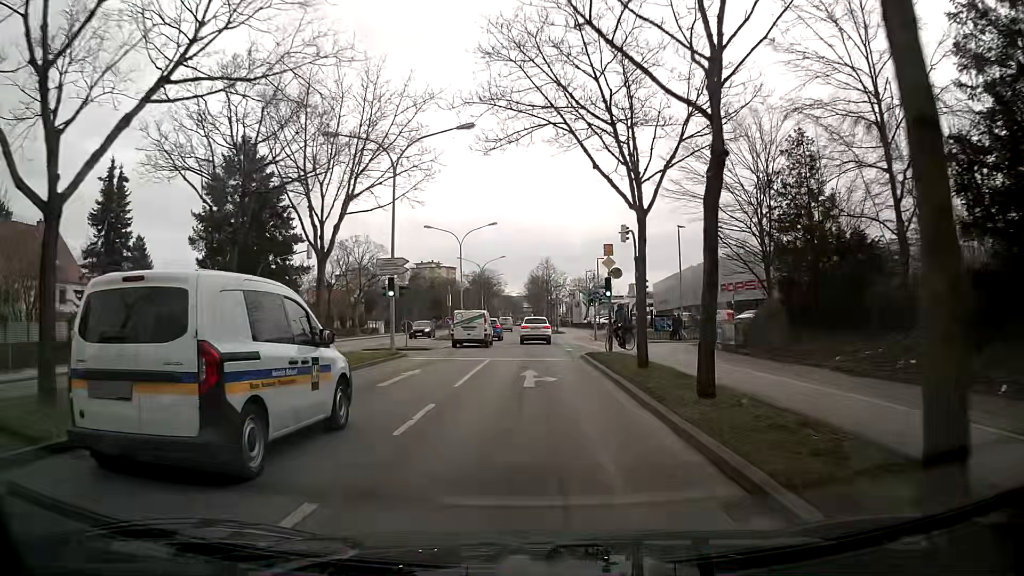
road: primary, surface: asphalt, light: Day
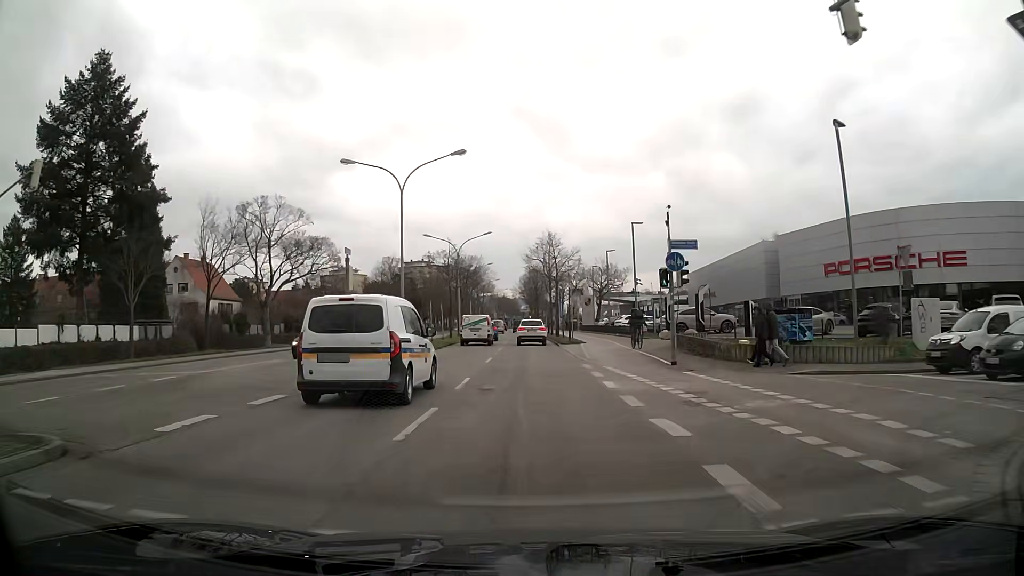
(-0.1, +26.6) m; 0°
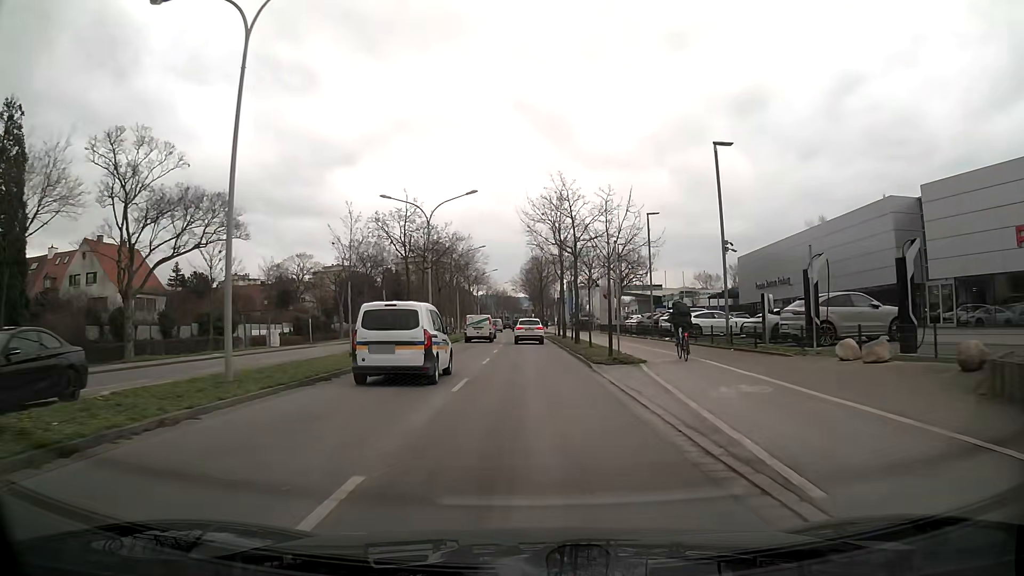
(+0.1, +20.2) m; 0°
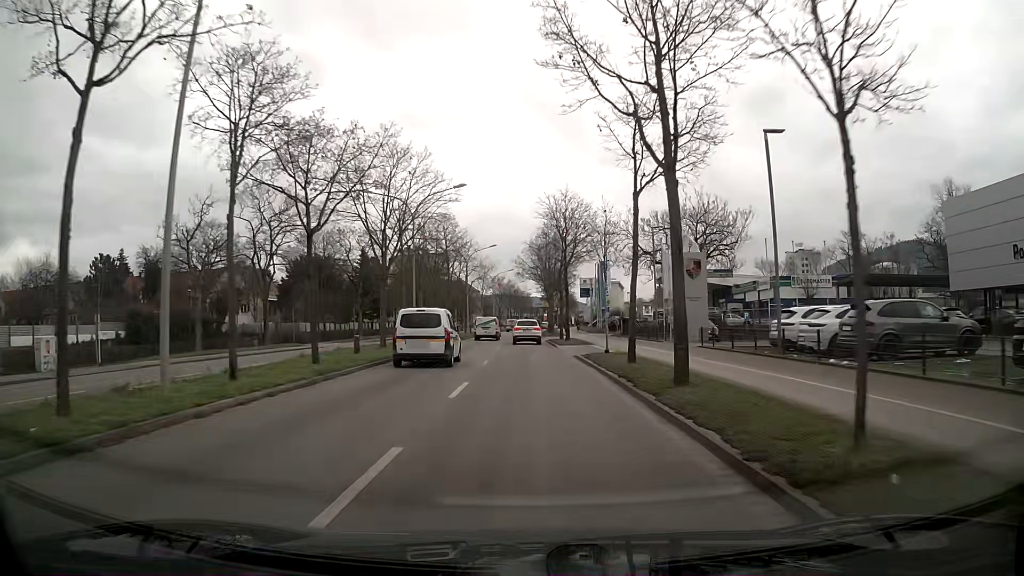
(-0.4, +34.1) m; -1°
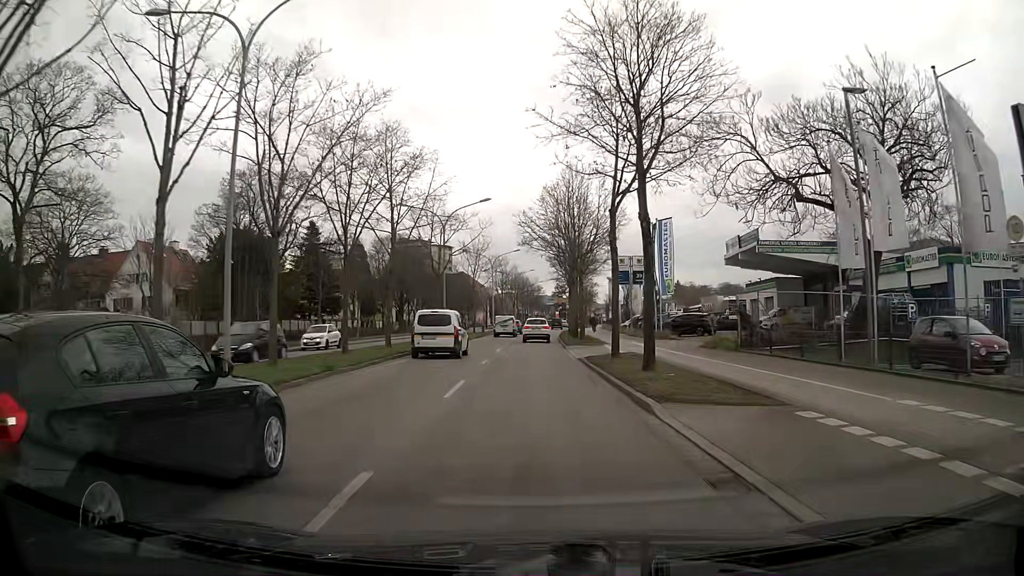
(-0.3, +27.4) m; -1°
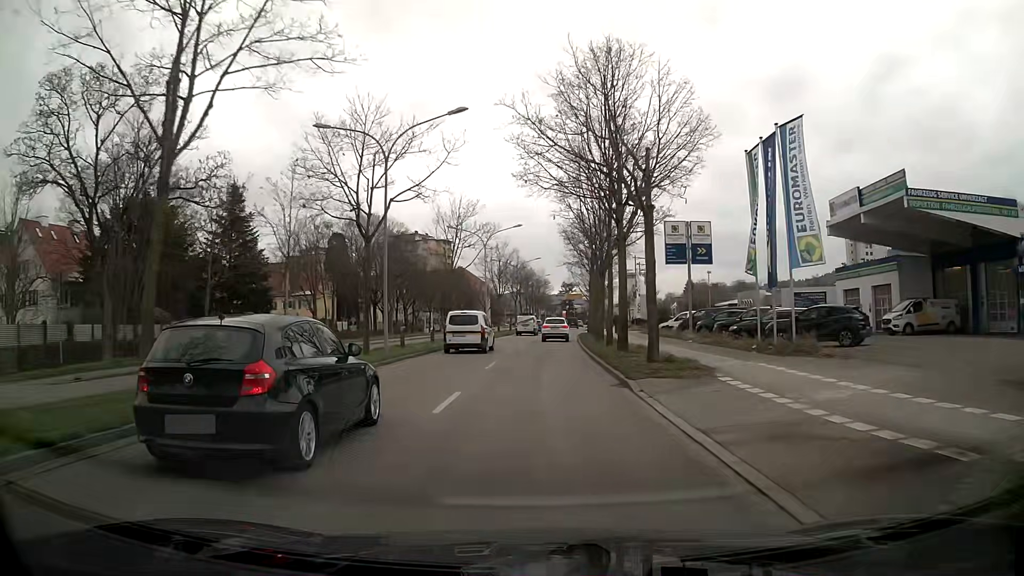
(-0.1, +20.8) m; 0°
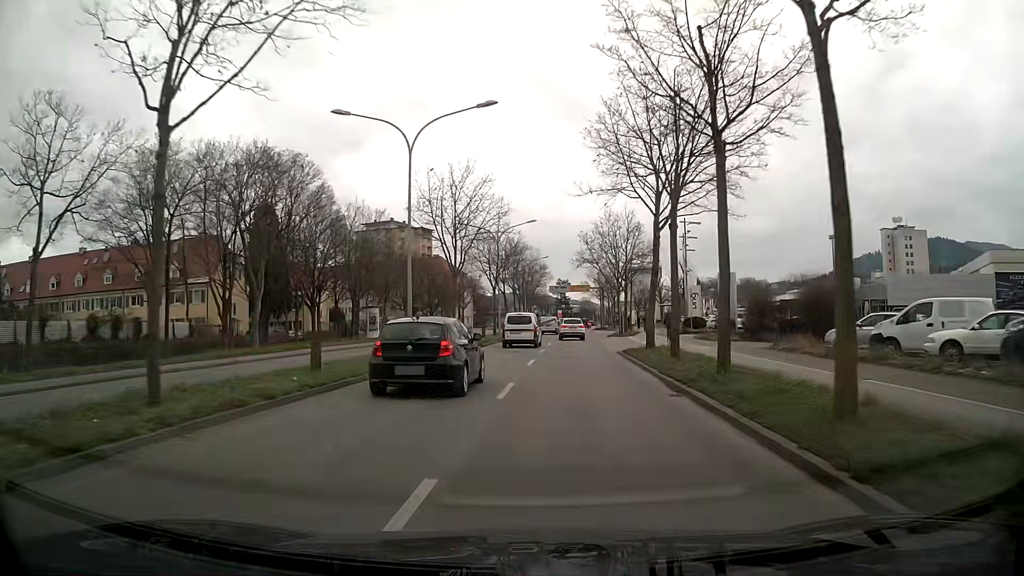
(-0.1, +34.5) m; 0°
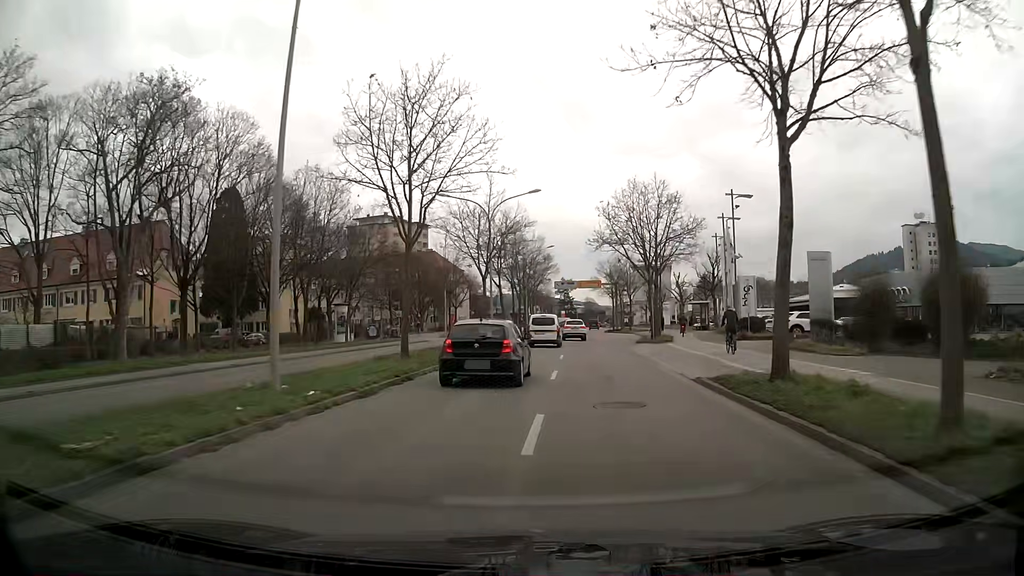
(0.0, +13.9) m; -1°
(0, +10) (0, +20) (+1, +30) (+1, +40) (+2, +50) (+3, +60) (+3, +70) (+4, +80) (+5, +90) (+5, +100) m
